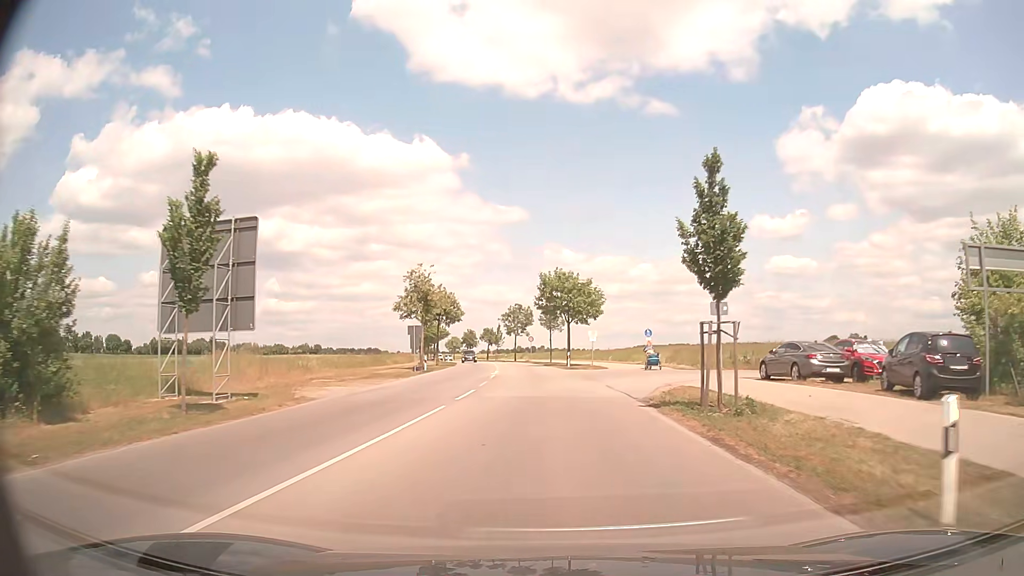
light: Day
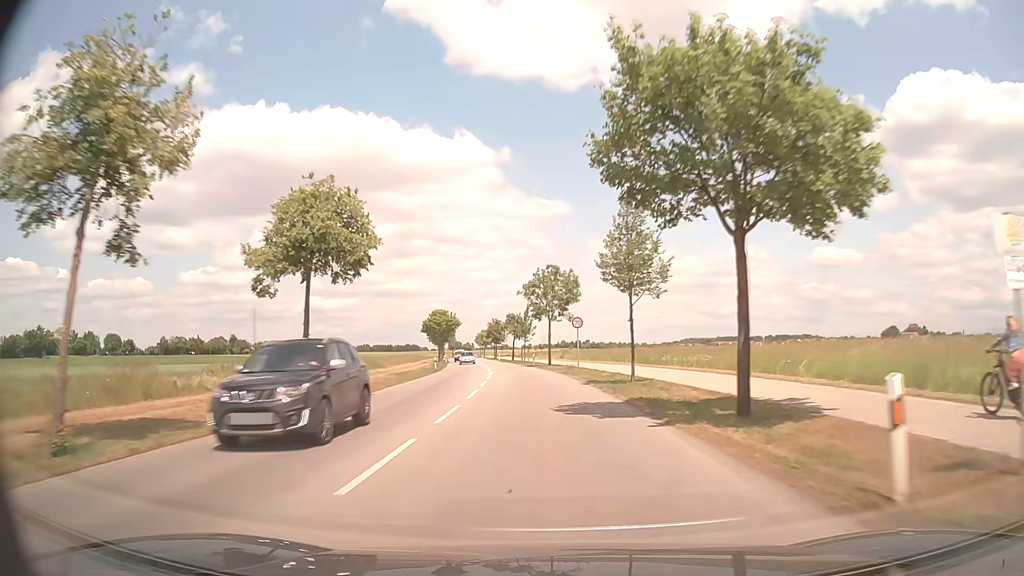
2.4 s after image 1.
(-0.8, +42.3) m; -3°
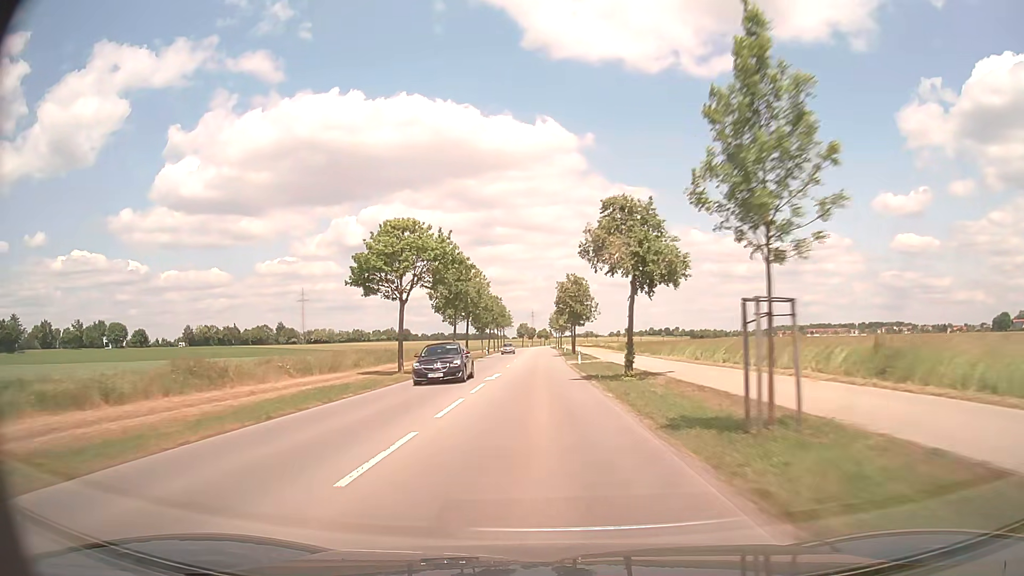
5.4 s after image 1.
(-4.4, +66.8) m; -7°
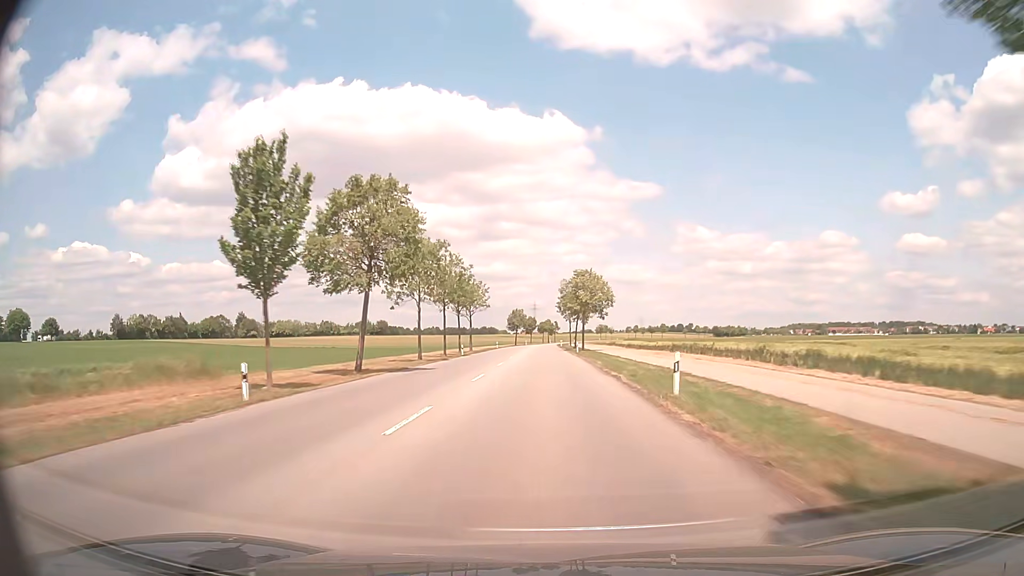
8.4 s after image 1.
(-0.8, +76.1) m; -1°
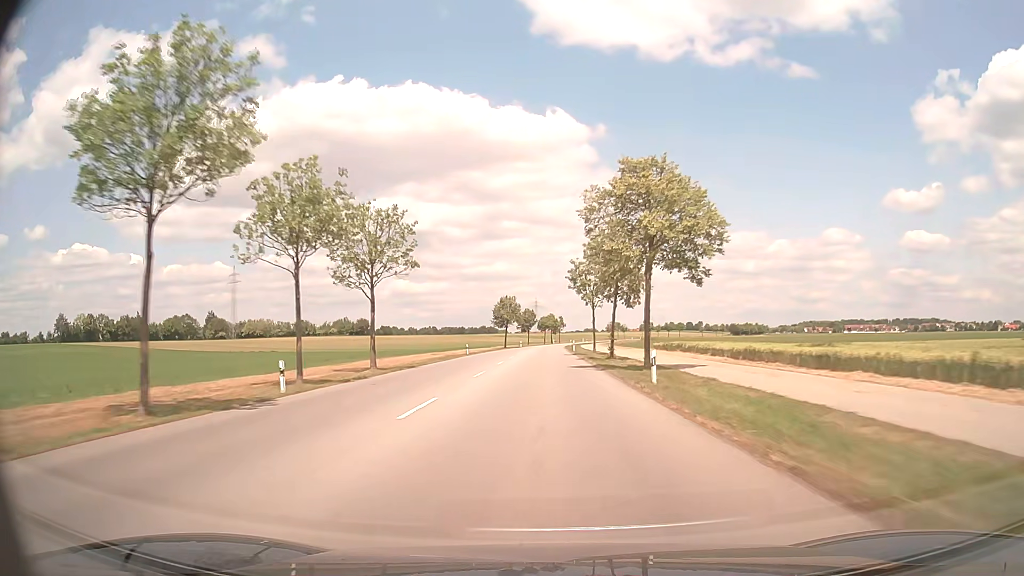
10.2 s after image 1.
(+0.1, +46.3) m; 0°
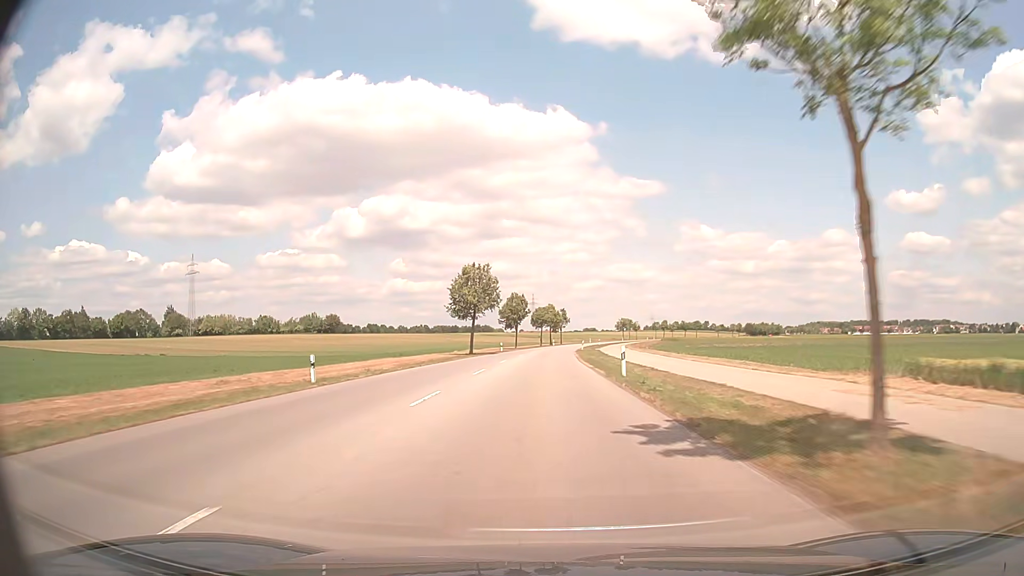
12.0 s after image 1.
(0.0, +46.2) m; 0°
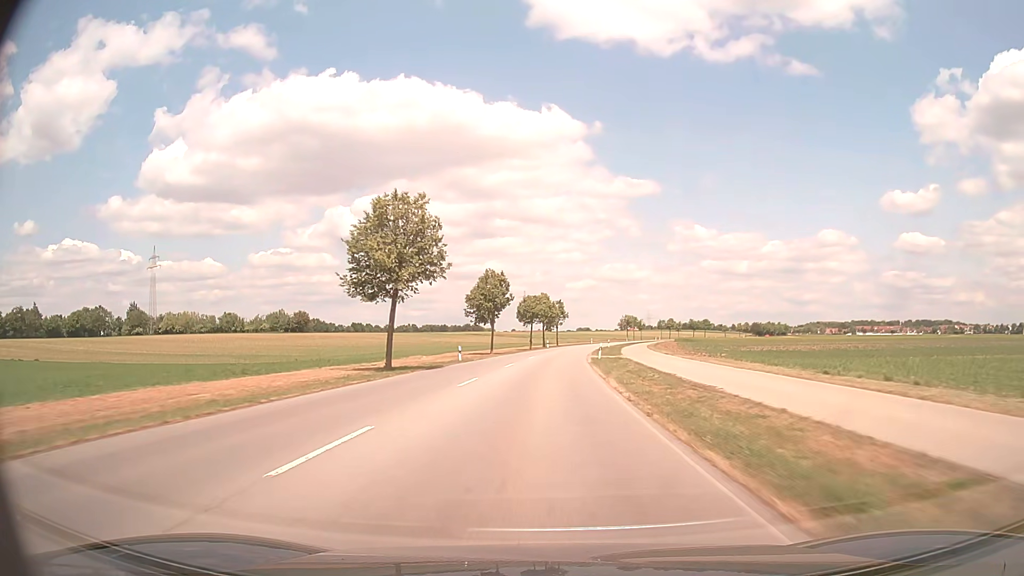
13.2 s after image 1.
(+0.1, +30.8) m; +1°
(0, +10) (0, +20) (0, +30) (+1, +40) (+1, +50) (+2, +60) (+3, +70) (+4, +80) (+5, +90) (+7, +100) m
